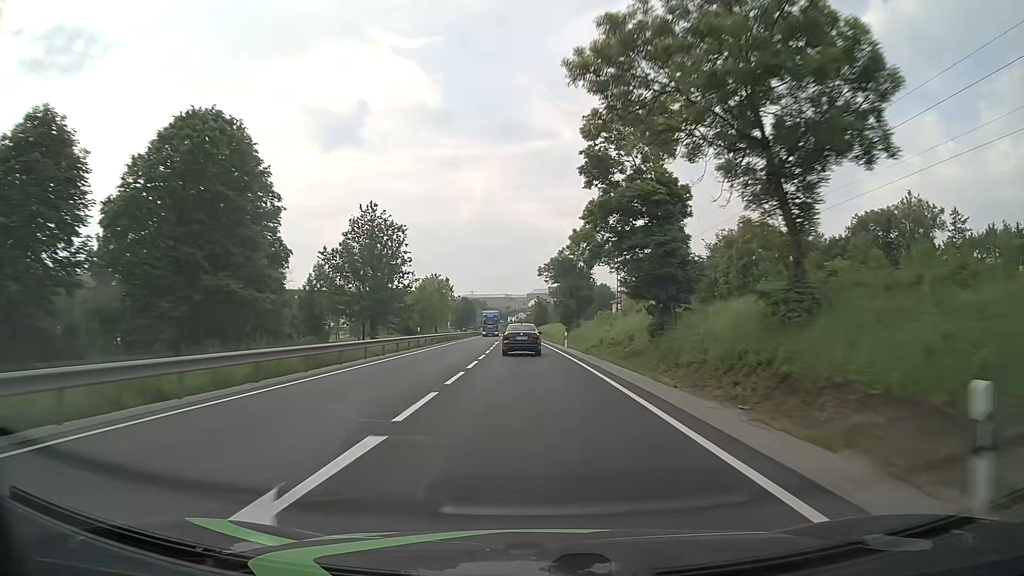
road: primary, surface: asphalt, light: Day
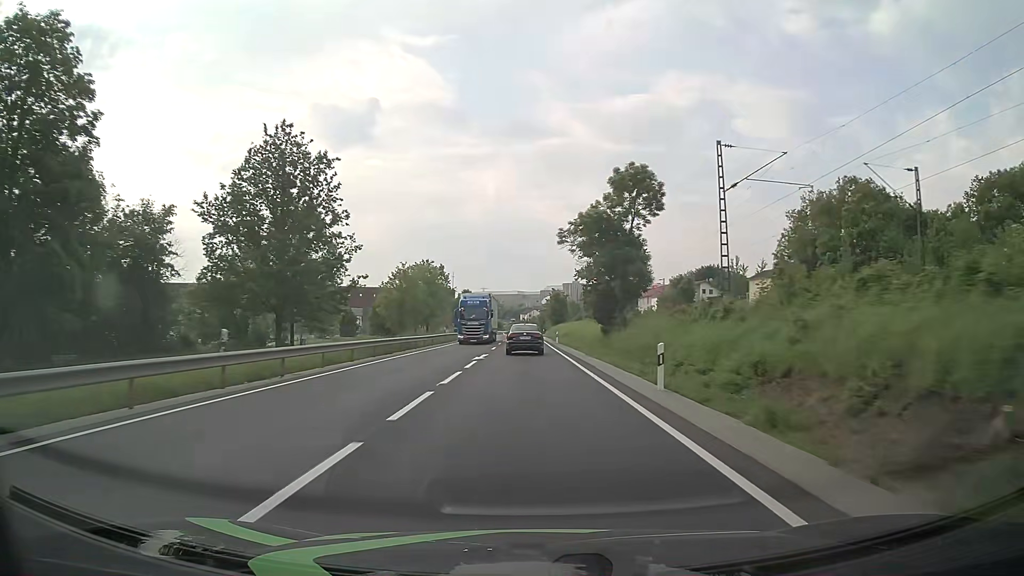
(-0.3, +30.0) m; -1°
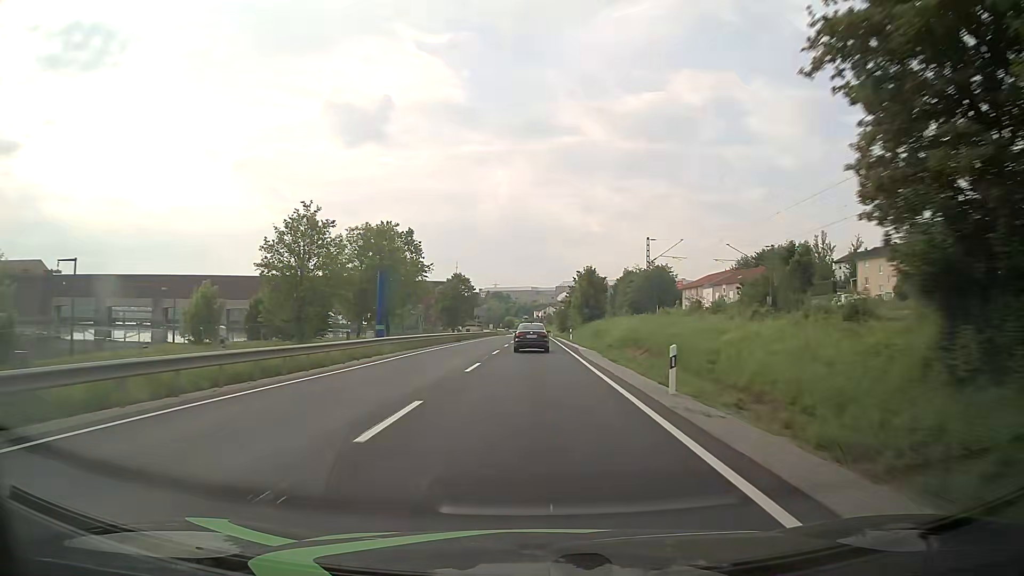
(-0.7, +44.7) m; -1°
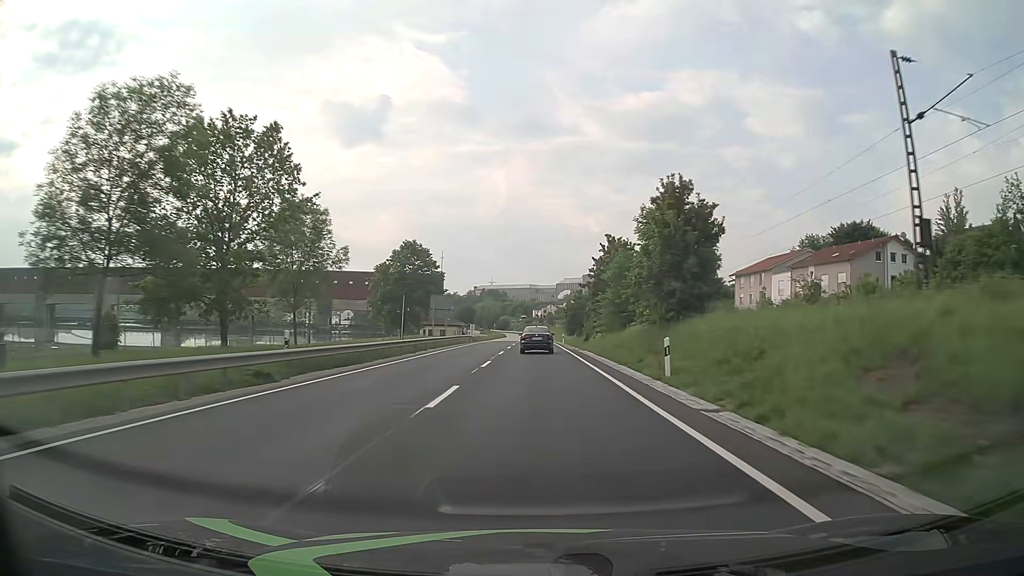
(-0.2, +44.6) m; 0°
(0, +10) (0, +20) (0, +30) (0, +40) (0, +50) (0, +60) (0, +70) (0, +80) (0, +90) (0, +100) m
